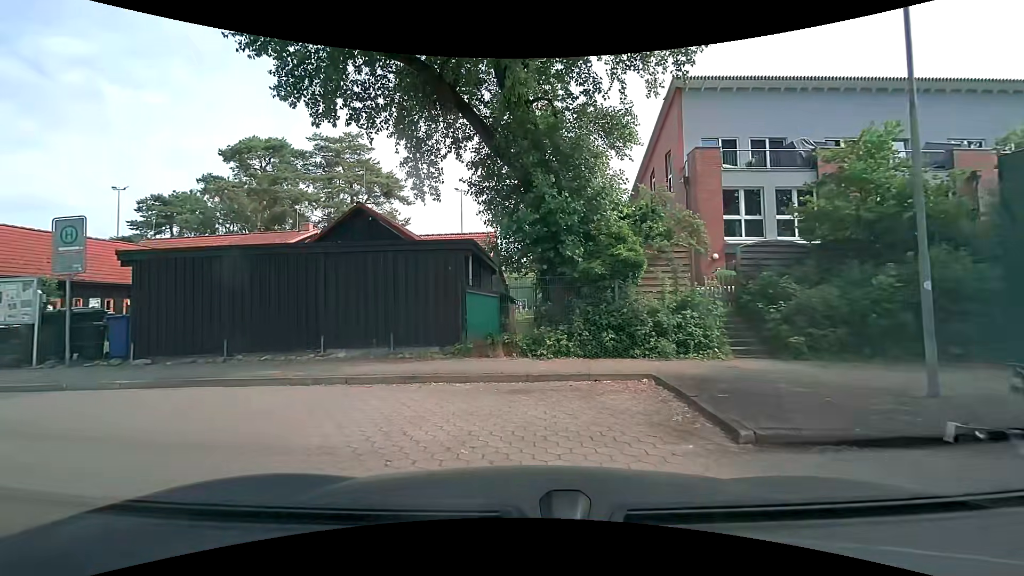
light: Day
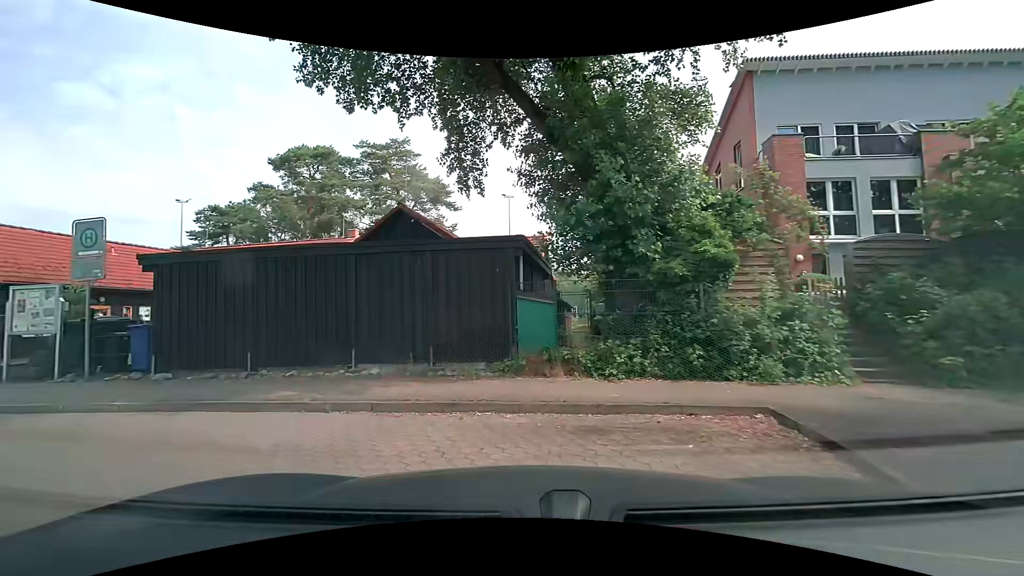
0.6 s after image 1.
(-0.1, +1.8) m; -7°
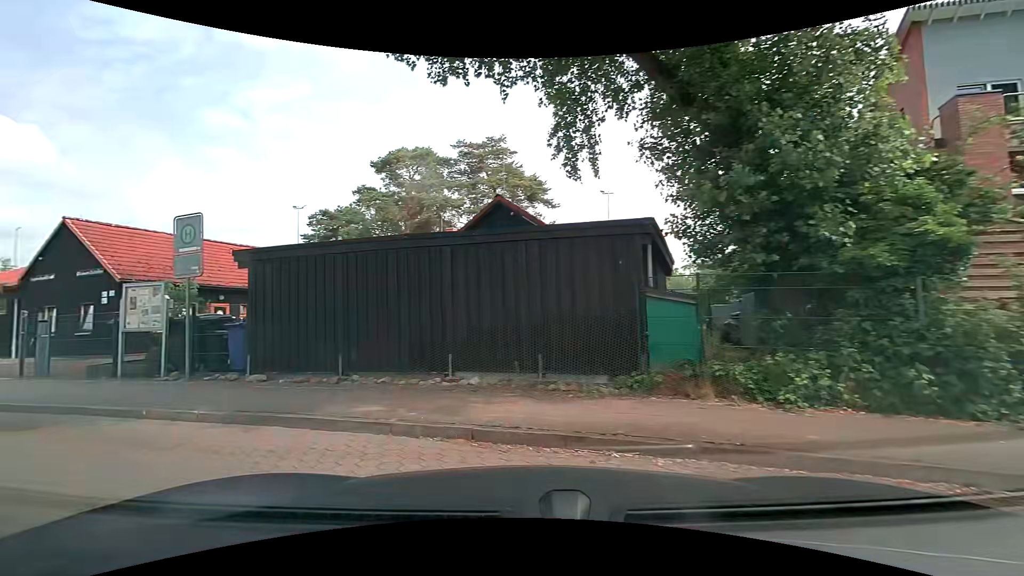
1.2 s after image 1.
(-0.1, +1.7) m; -9°
